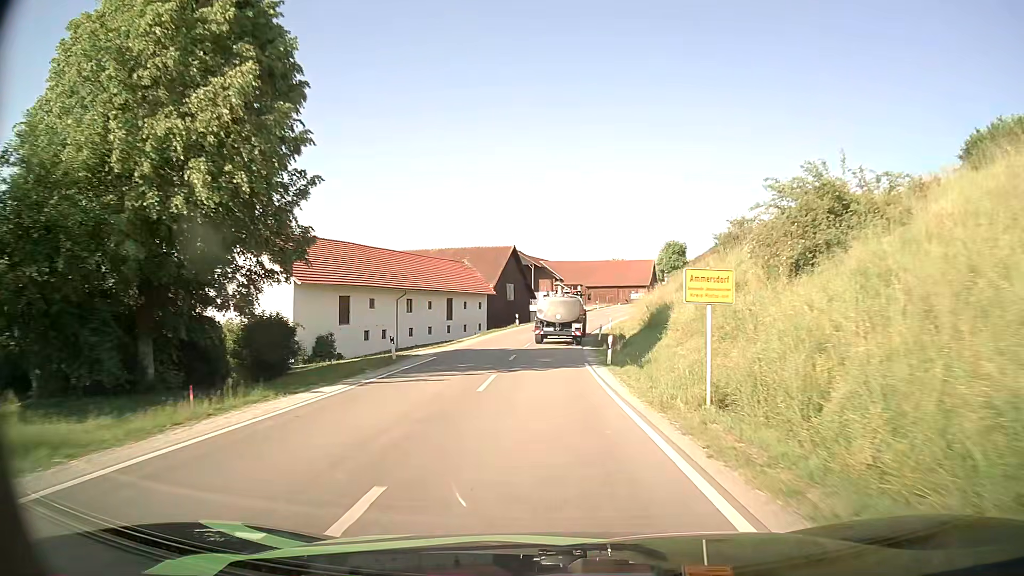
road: secondary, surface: asphalt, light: Day
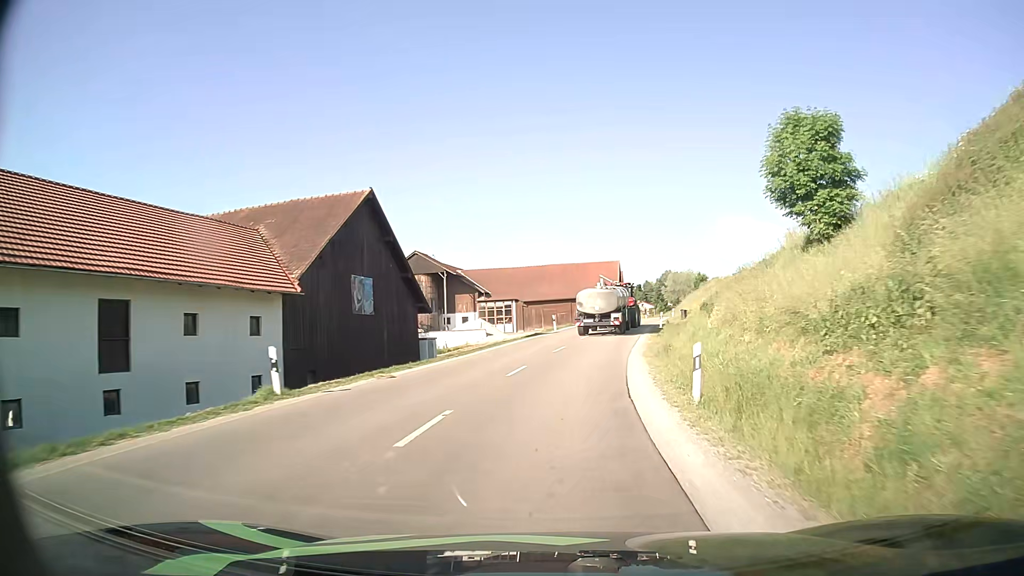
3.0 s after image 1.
(+1.0, +42.9) m; +6°
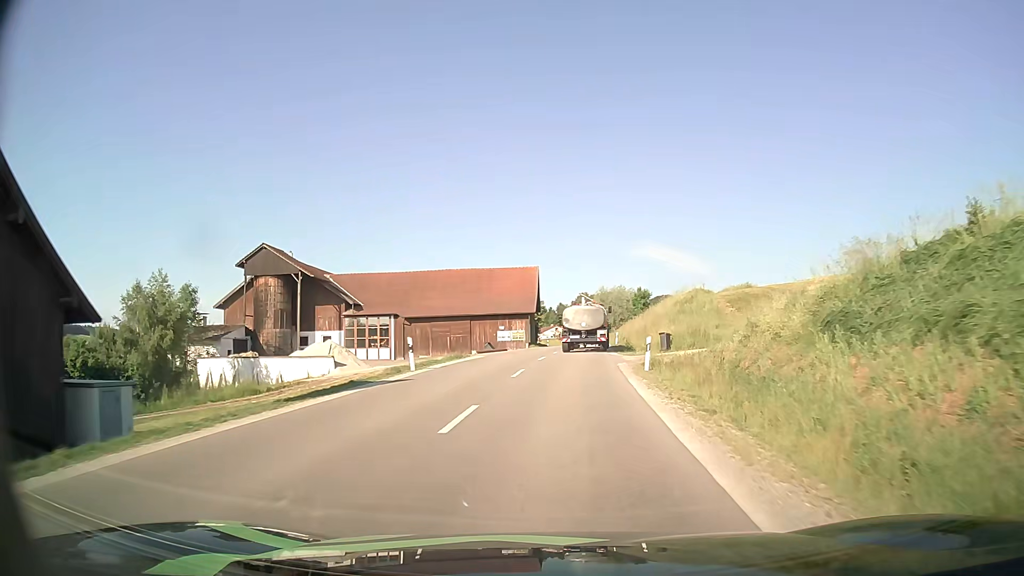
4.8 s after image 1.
(+1.6, +25.6) m; +8°
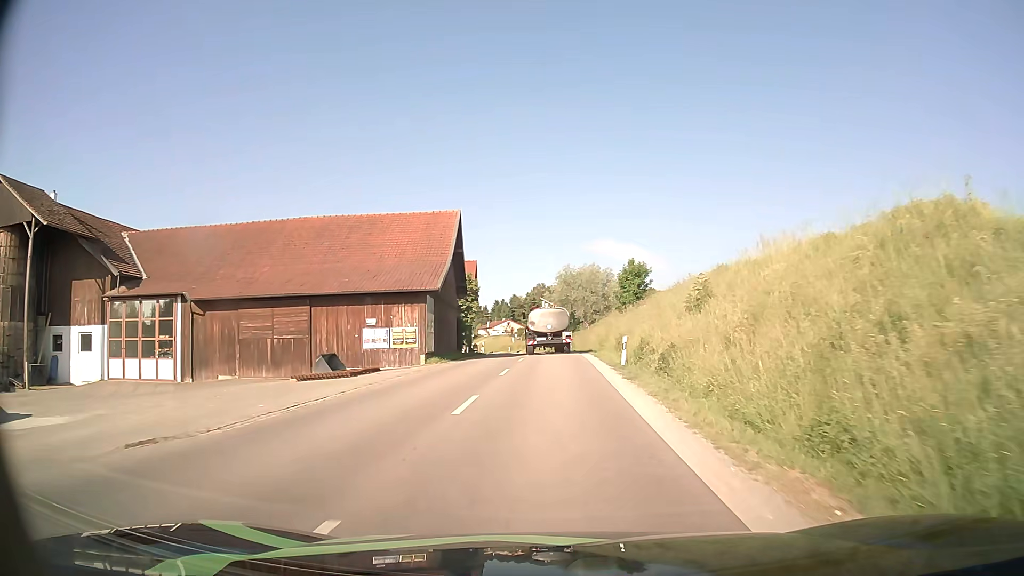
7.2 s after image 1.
(+1.6, +33.8) m; +4°
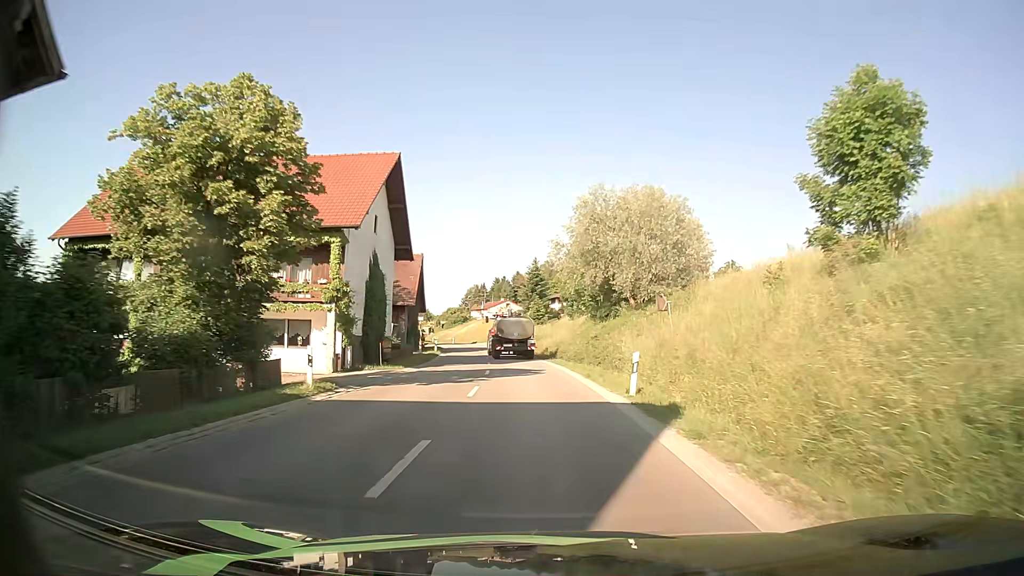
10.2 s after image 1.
(+0.2, +41.5) m; 0°
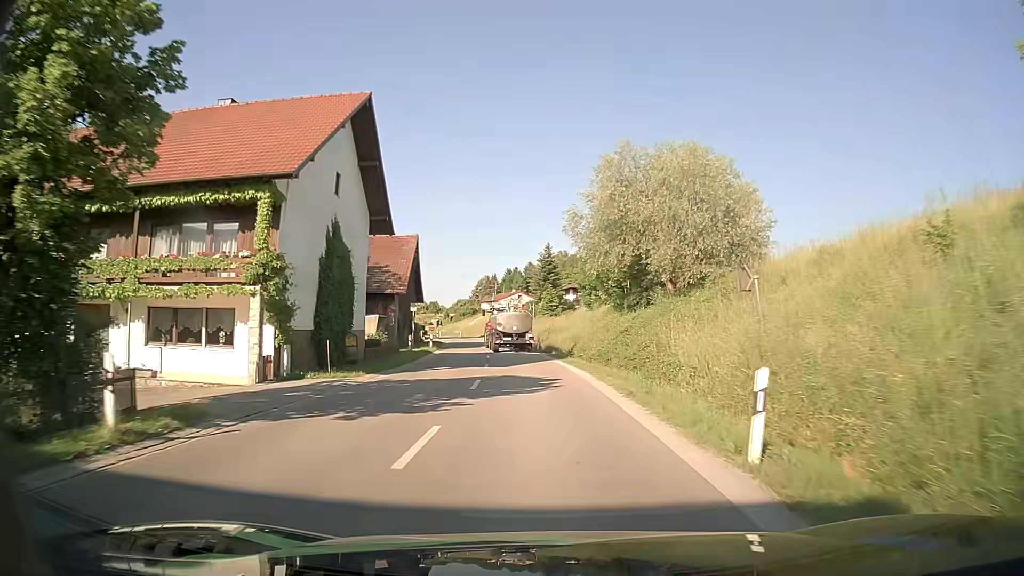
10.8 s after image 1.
(-0.1, +8.1) m; -1°
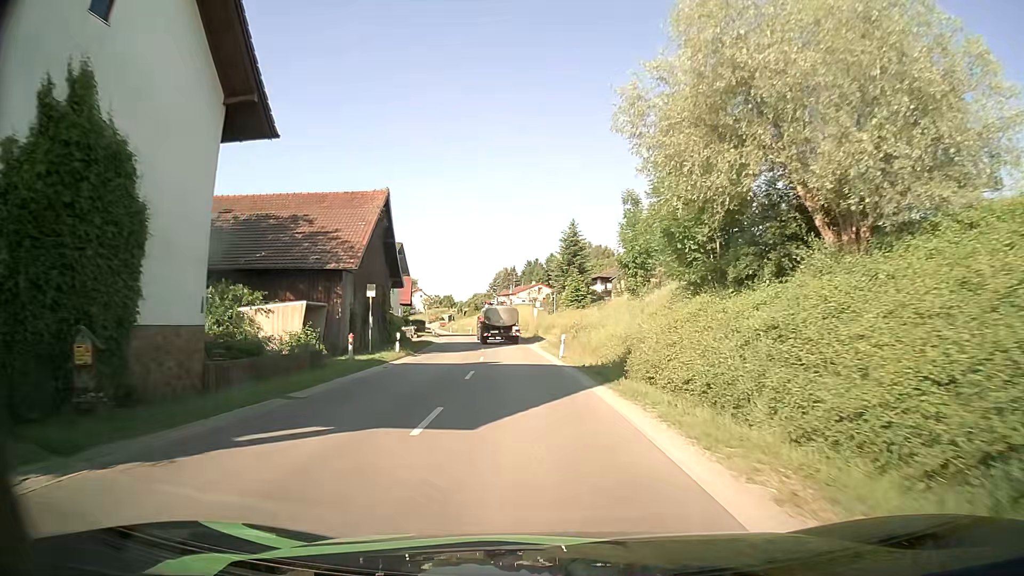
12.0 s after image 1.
(-0.2, +16.2) m; -2°
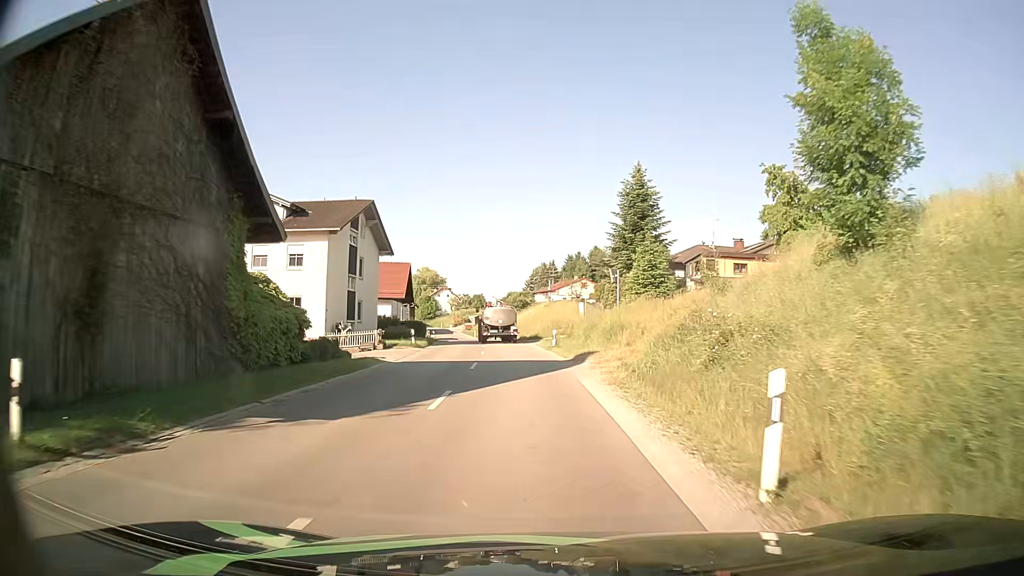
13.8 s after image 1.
(-0.7, +25.1) m; -4°
(0, +10) (0, +20) (-1, +30) (-2, +40) (-3, +50) (-4, +60) (-5, +70) (-7, +80) (-9, +89) (-11, +99) m
